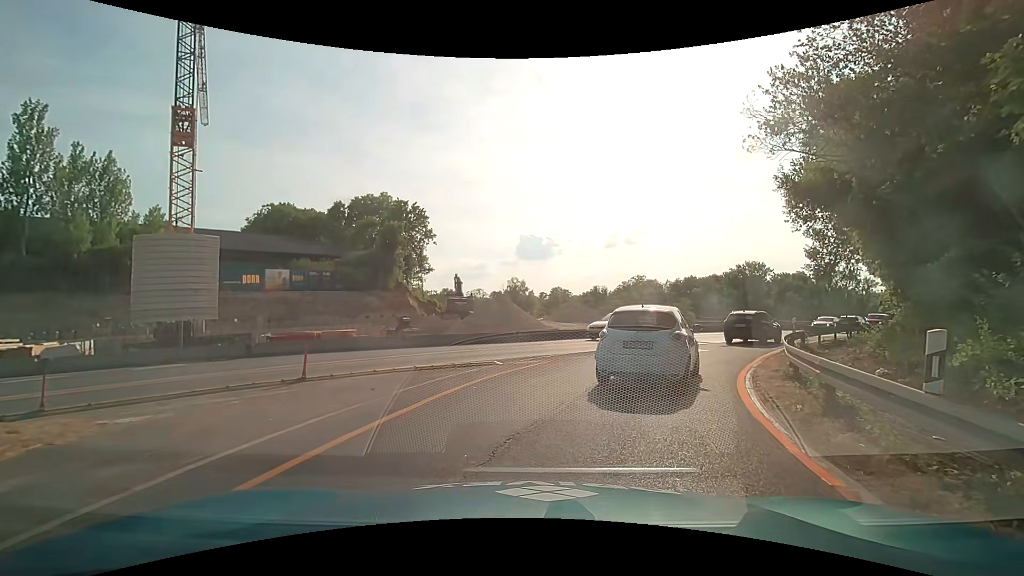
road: trunk_link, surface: asphalt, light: Day
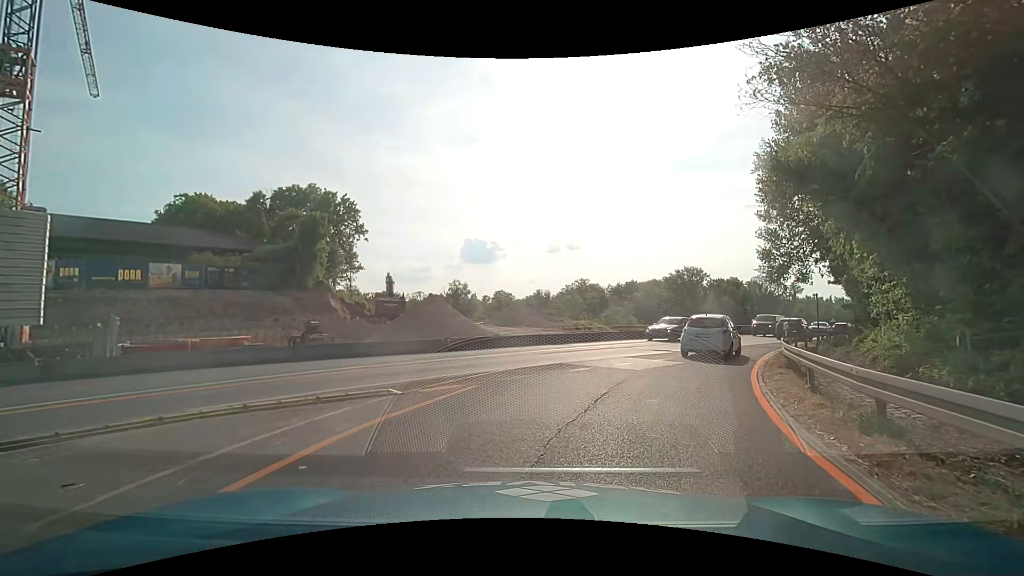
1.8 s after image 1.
(+0.3, +4.8) m; +6°
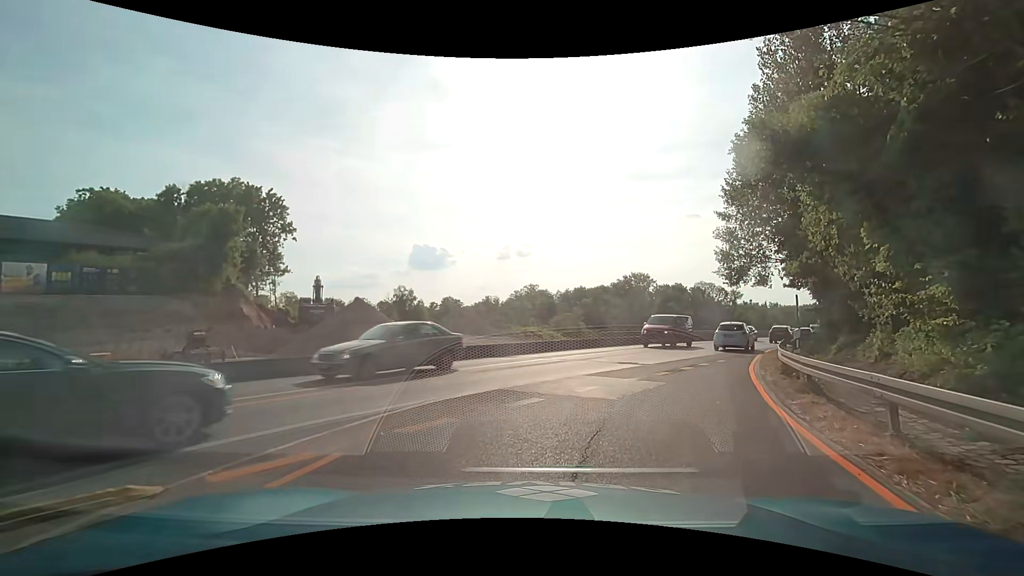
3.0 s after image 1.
(+0.2, +4.4) m; +7°
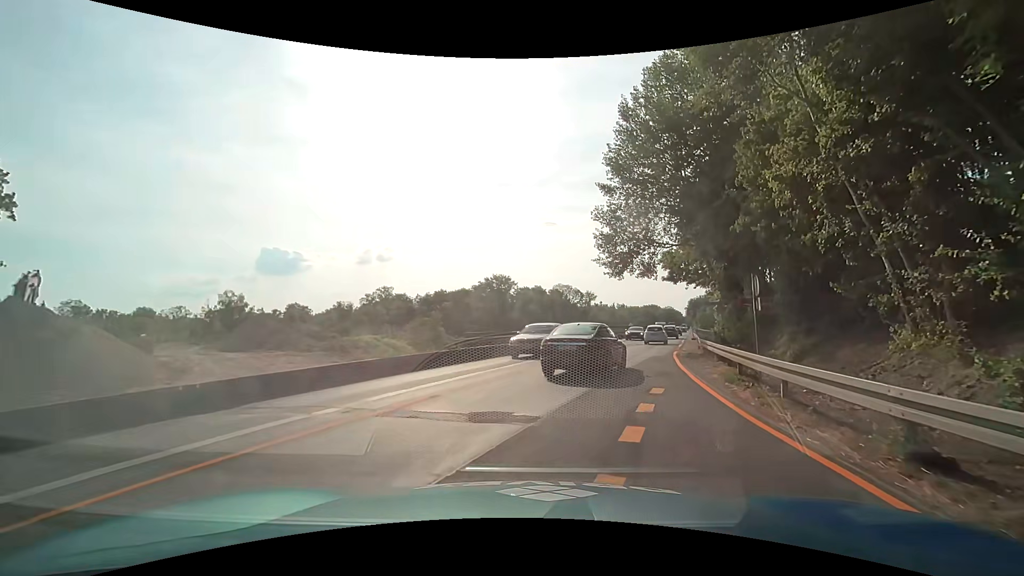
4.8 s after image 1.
(+1.2, +10.7) m; +15°
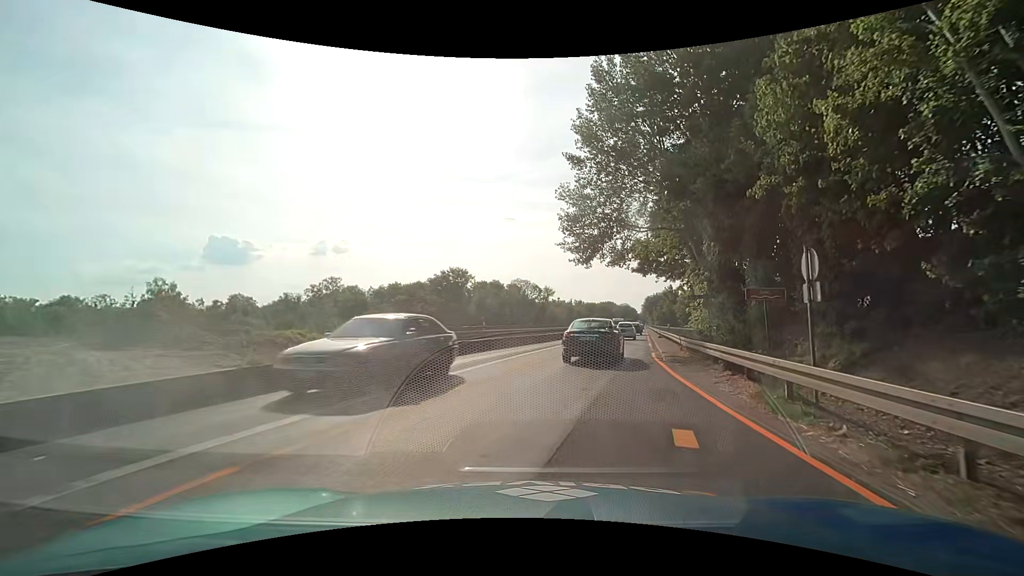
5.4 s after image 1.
(+0.1, +5.0) m; +3°
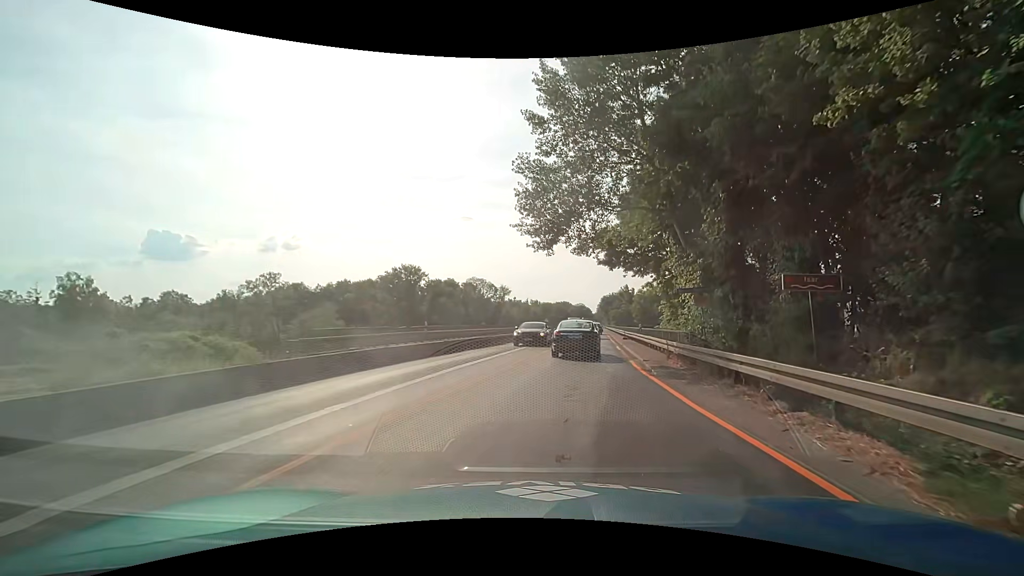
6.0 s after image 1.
(+0.3, +5.2) m; +5°
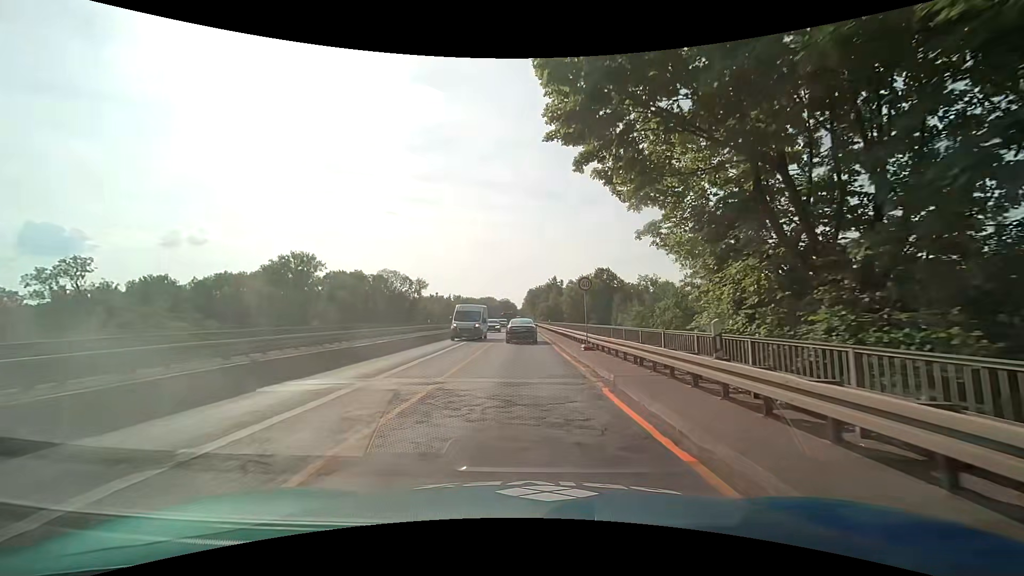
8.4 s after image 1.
(+2.6, +22.0) m; +9°
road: trunk
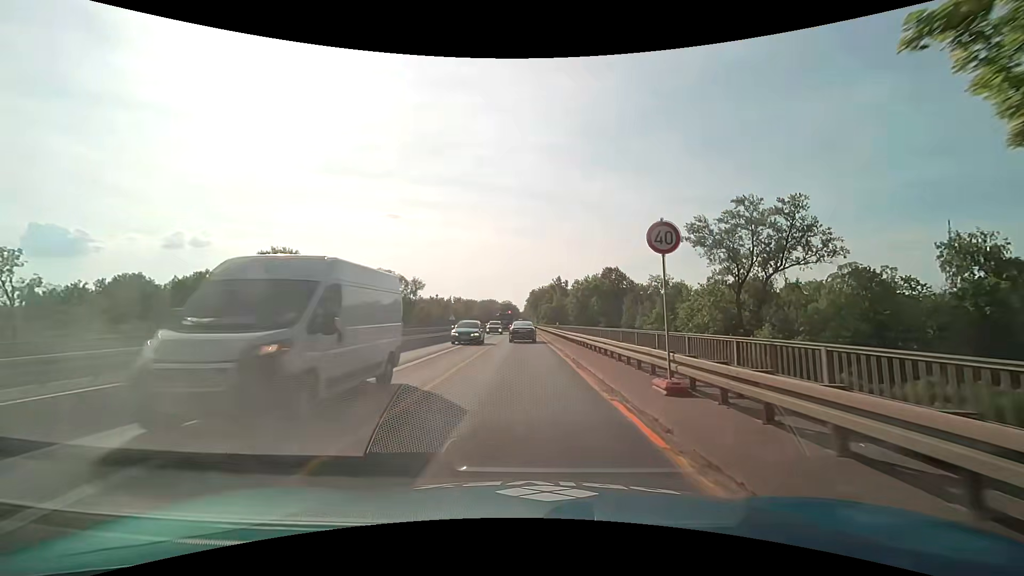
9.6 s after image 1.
(+0.1, +11.8) m; +1°
(0, +10) (0, +20) (0, +30) (0, +40) (0, +50) (0, +60) (0, +70) (0, +80) (-1, +90) (-1, +100) m
